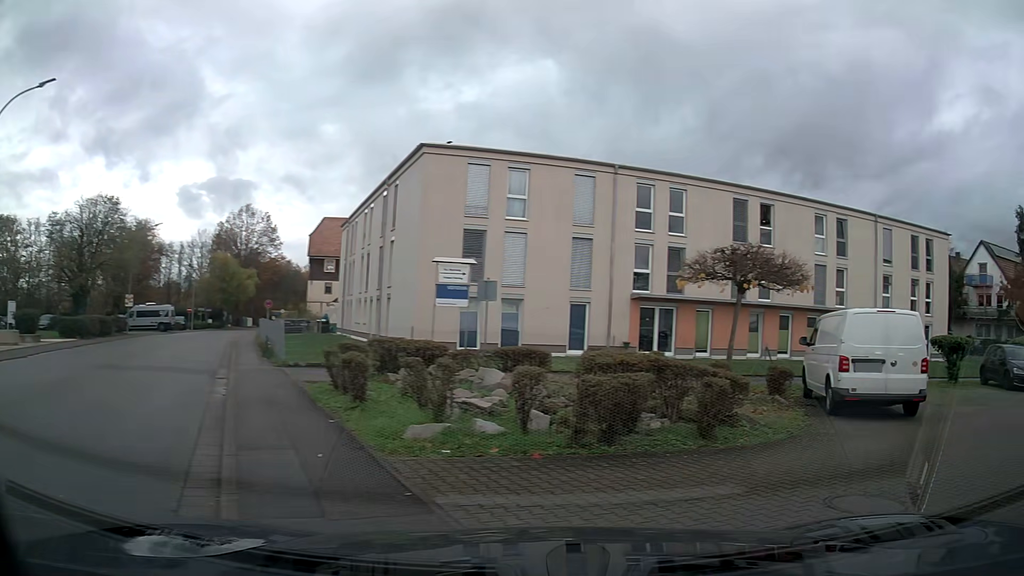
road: tertiary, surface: asphalt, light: Day
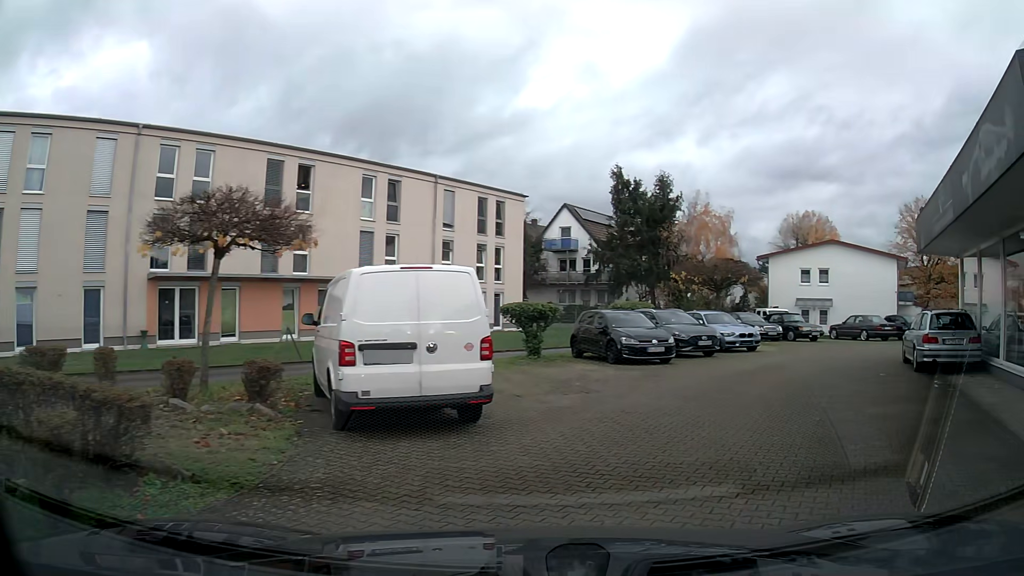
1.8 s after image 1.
(+1.5, +4.1) m; +36°
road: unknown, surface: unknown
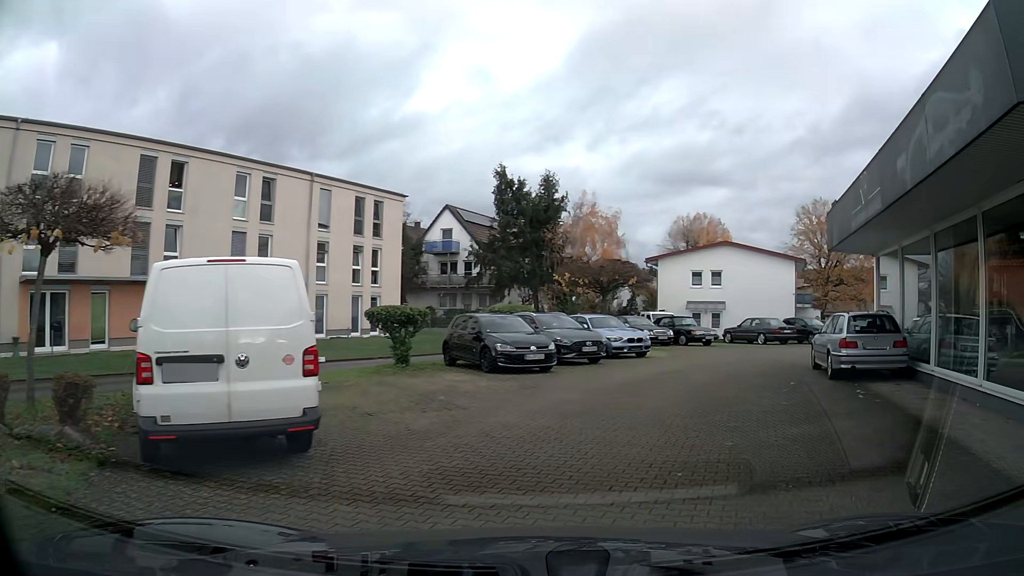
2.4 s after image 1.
(+0.1, +1.7) m; +7°
